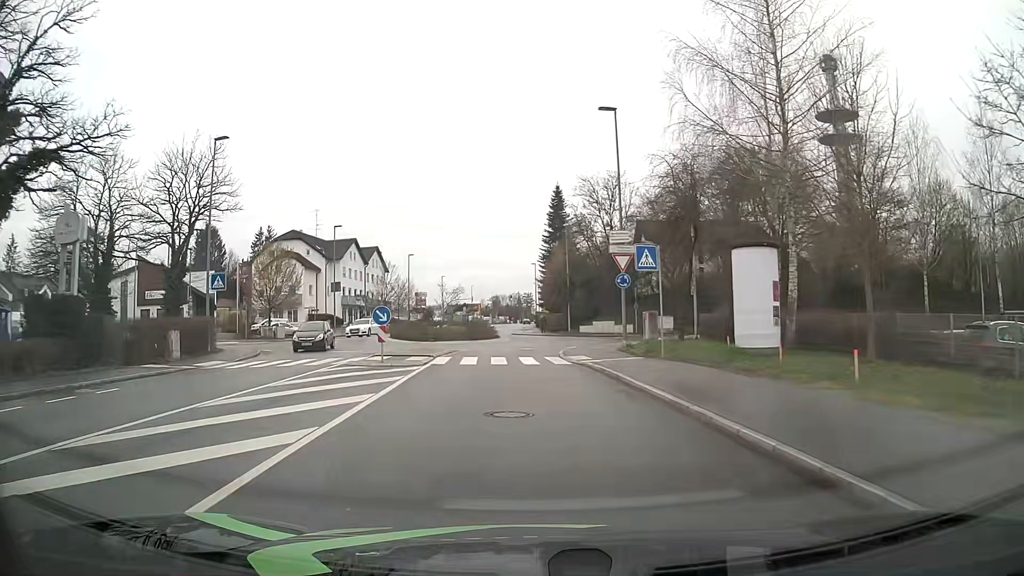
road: tertiary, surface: asphalt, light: Day
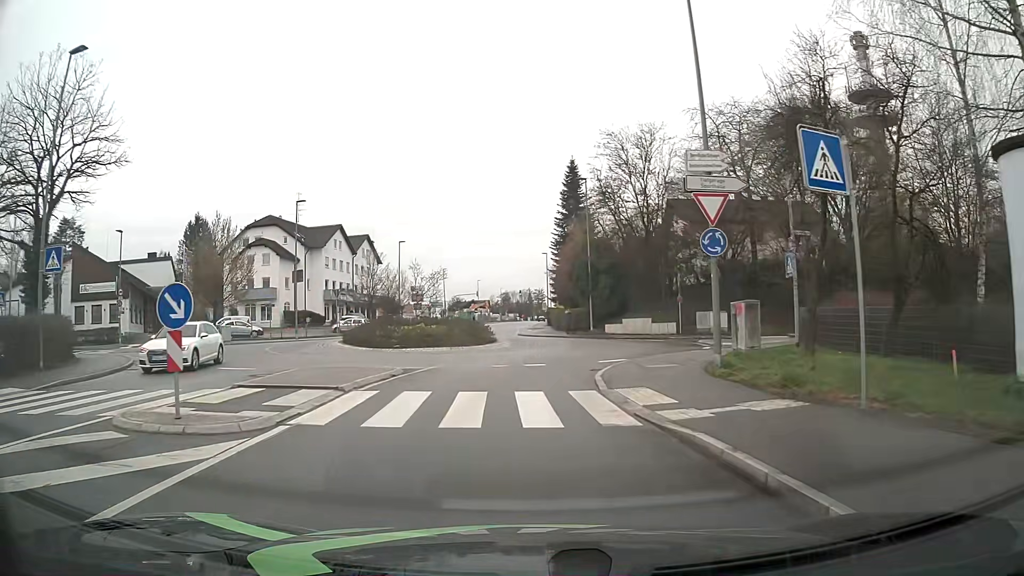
(-0.1, +12.8) m; 0°
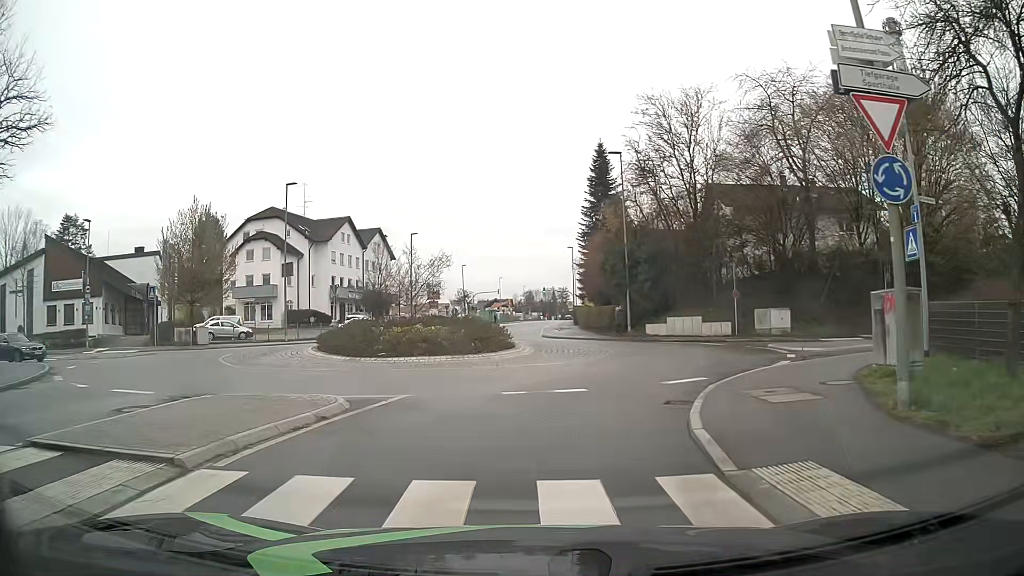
(-0.2, +6.7) m; -4°
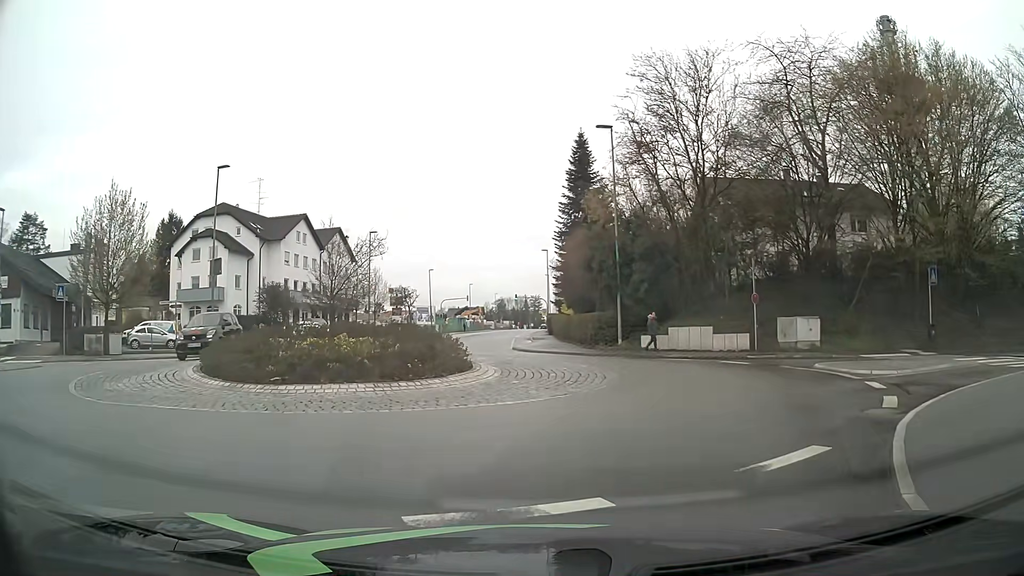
(+0.1, +6.7) m; +2°
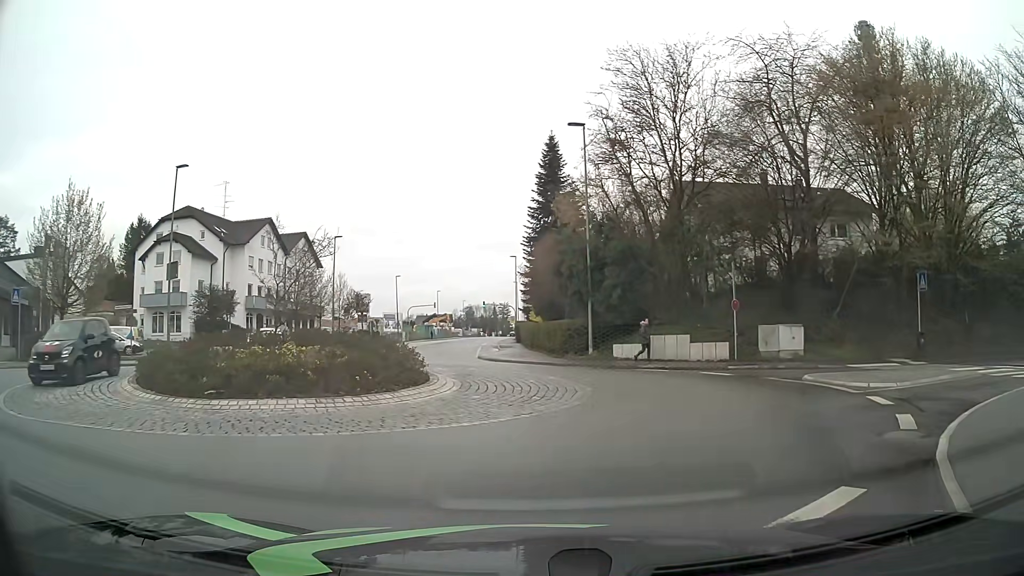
(+0.1, +1.7) m; +4°
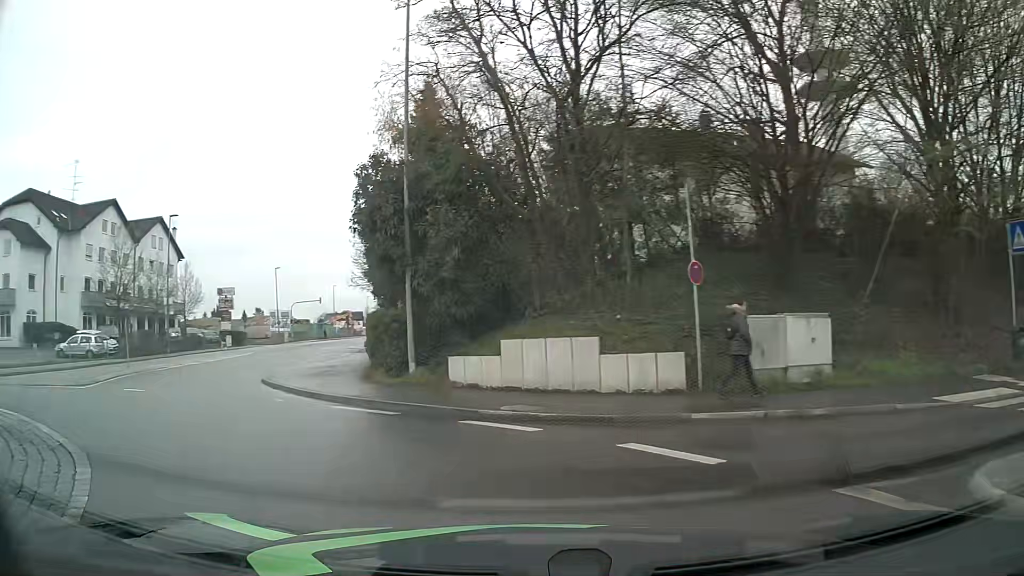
(+3.1, +13.7) m; +6°
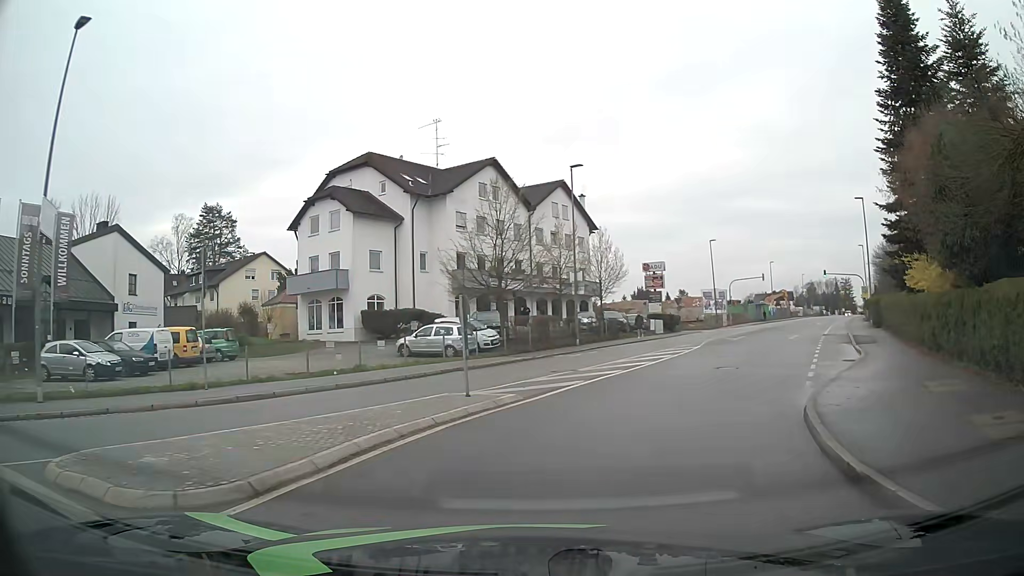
(-5.6, +12.0) m; -37°
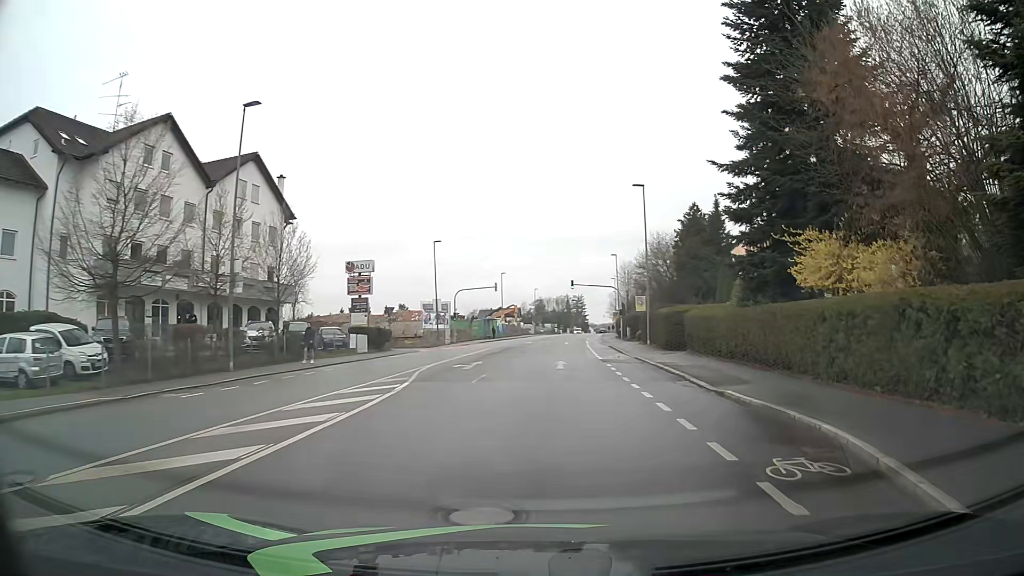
(+2.9, +12.9) m; +24°
(0, +10) (+1, +20) (+1, +30) (+2, +40) (+3, +50) (+4, +60) (+4, +70) (+6, +80) (+7, +90) (+9, +100) m
